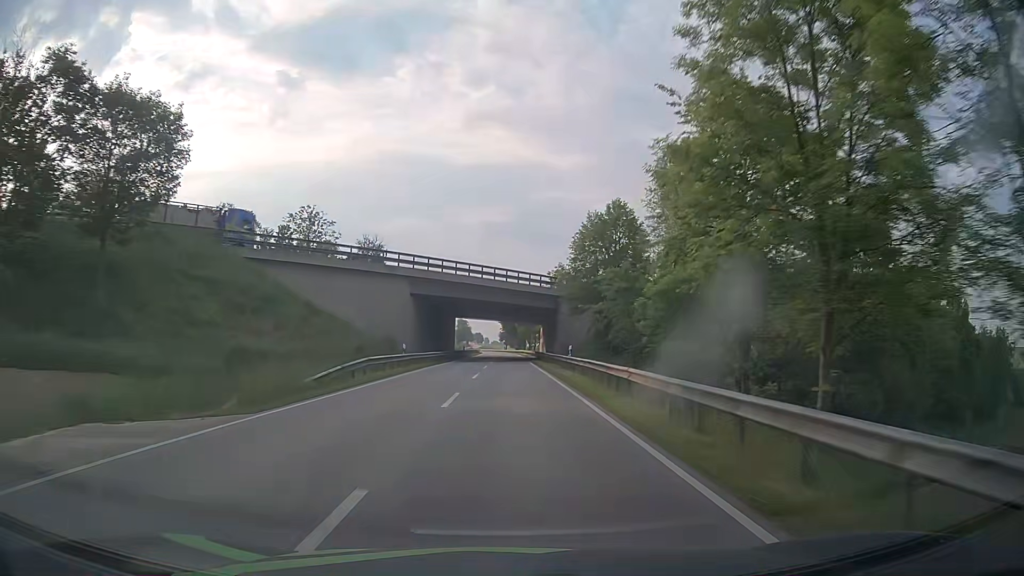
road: secondary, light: Day
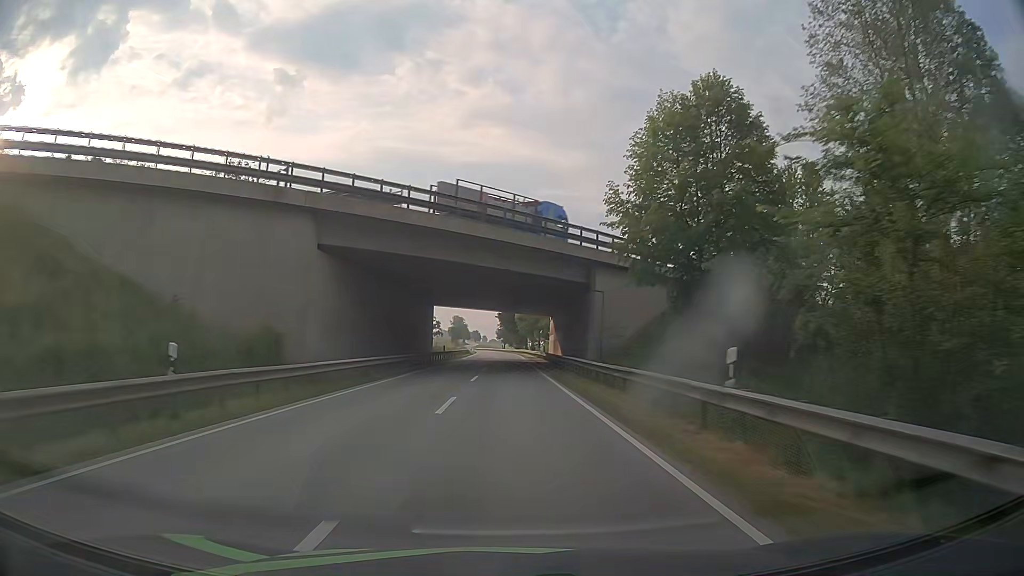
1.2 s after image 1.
(+0.1, +25.2) m; 0°
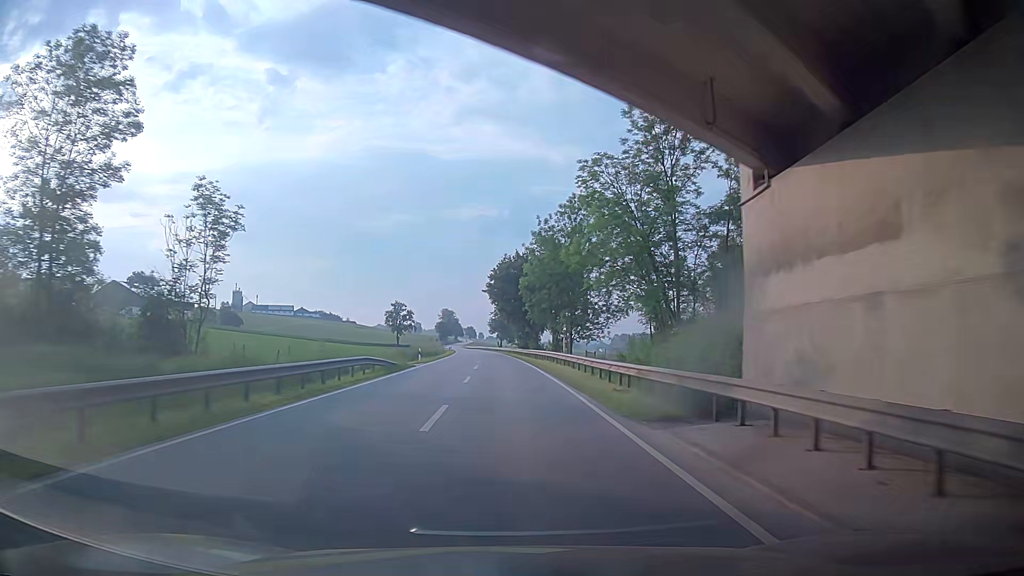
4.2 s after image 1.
(+0.3, +63.0) m; +1°
(0, +10) (0, +20) (-1, +30) (-1, +40) (-1, +50) (-2, +60) (-3, +70) (-3, +80) (-4, +90) (-5, +100) m
